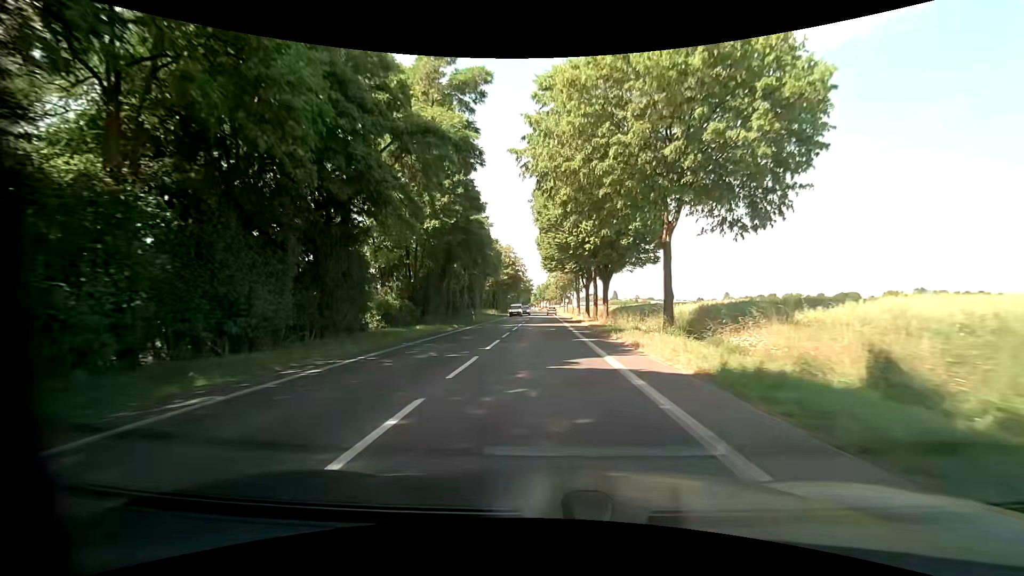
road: tertiary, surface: asphalt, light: Day
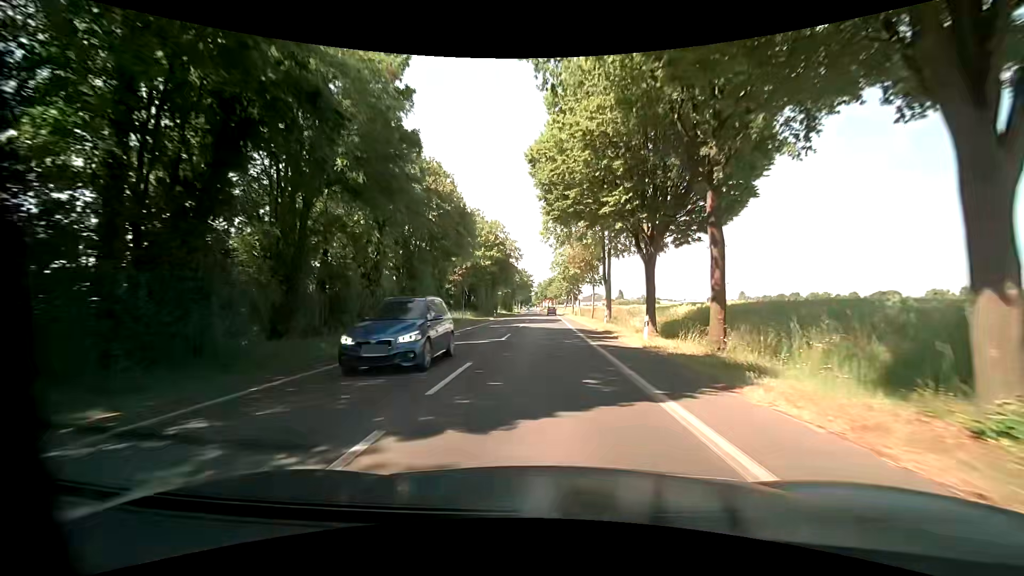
(0.0, +33.0) m; 0°
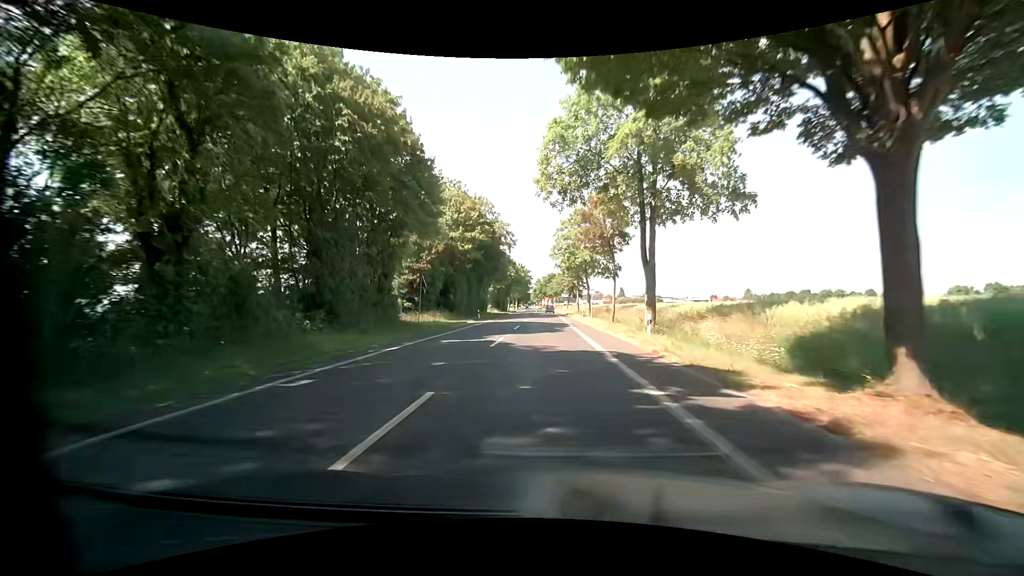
(-0.1, +16.5) m; -1°
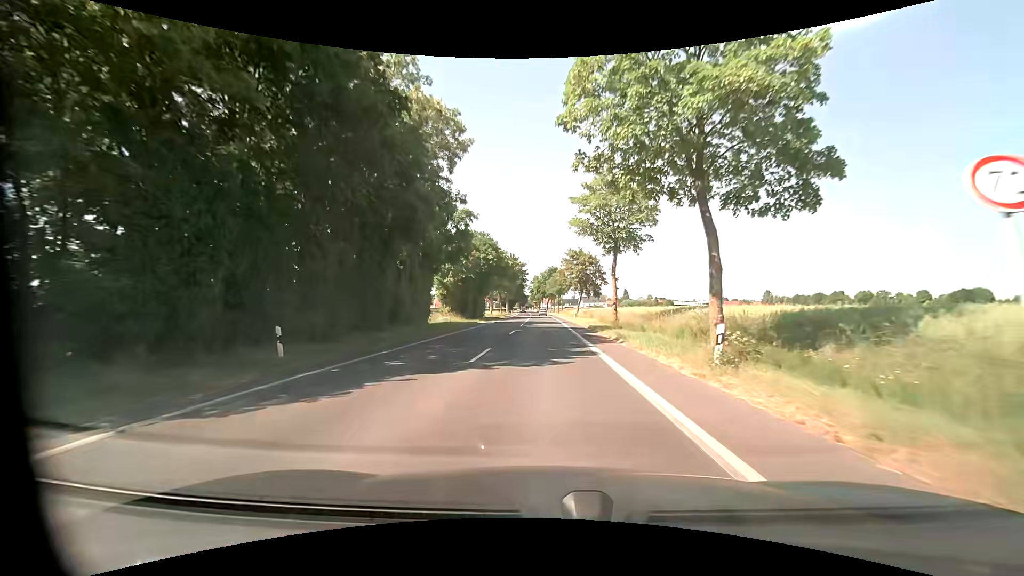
(+0.5, +41.5) m; +1°
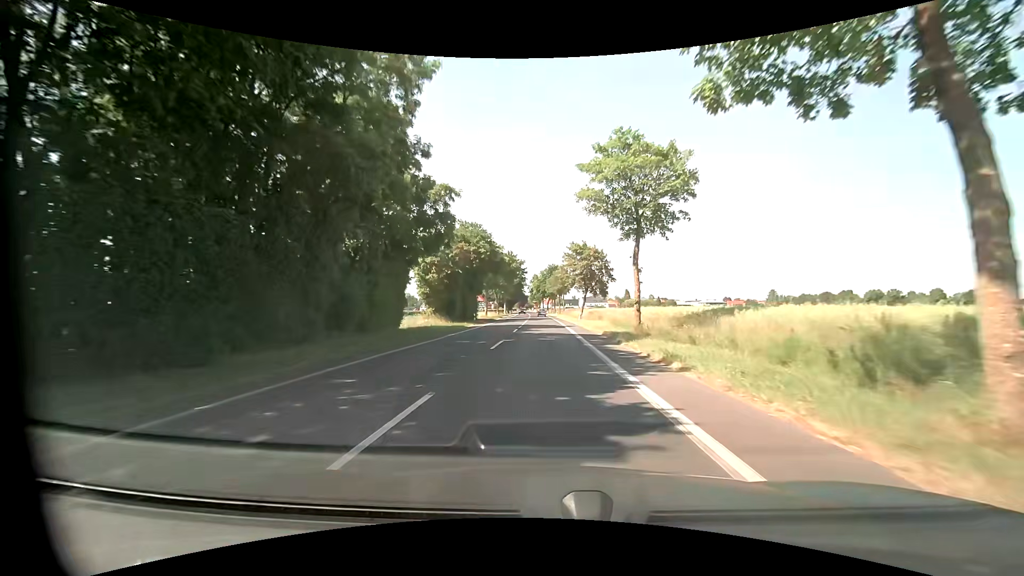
(0.0, +8.6) m; 0°
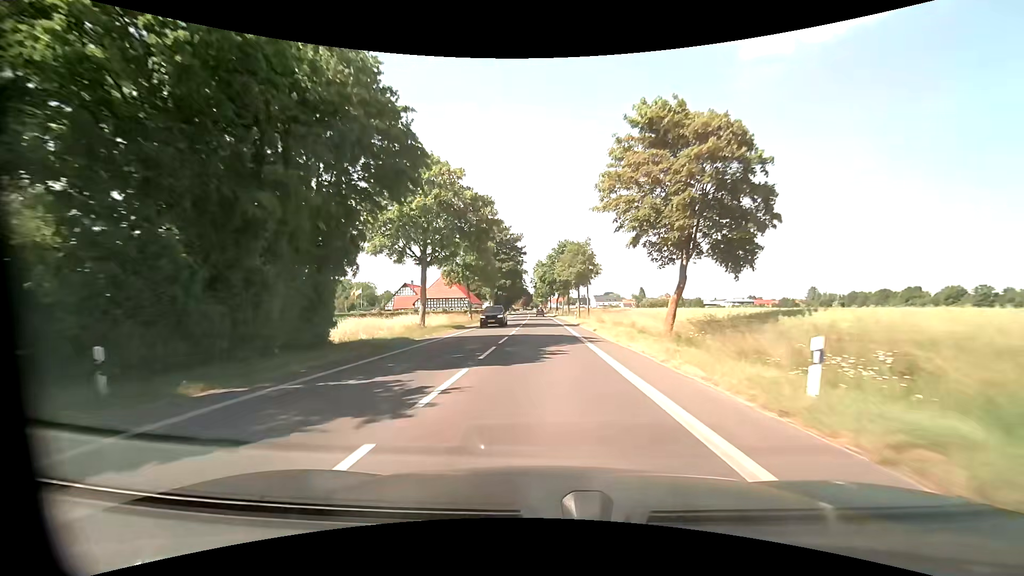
(-0.1, +47.5) m; 0°
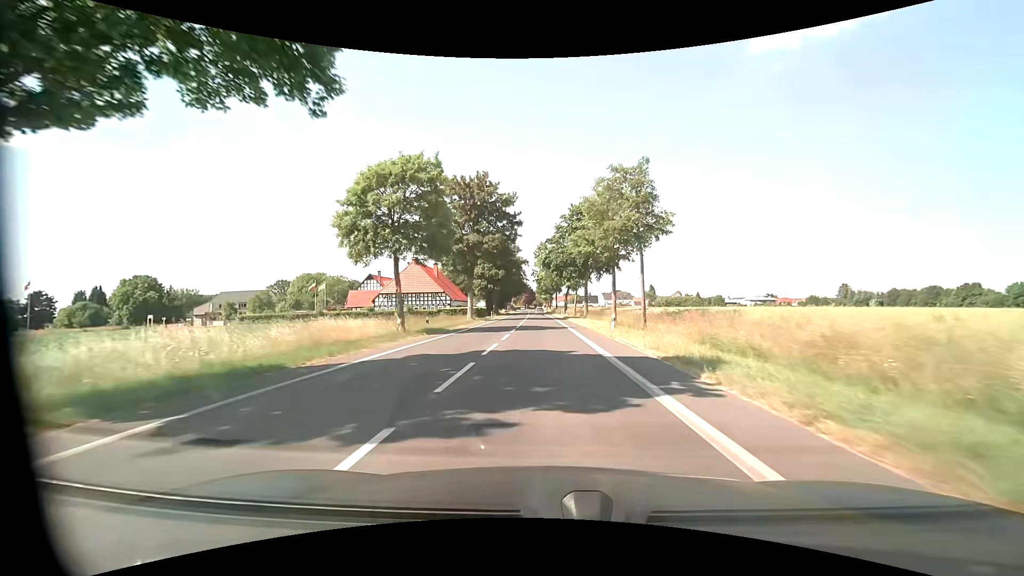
(-0.4, +30.6) m; -1°
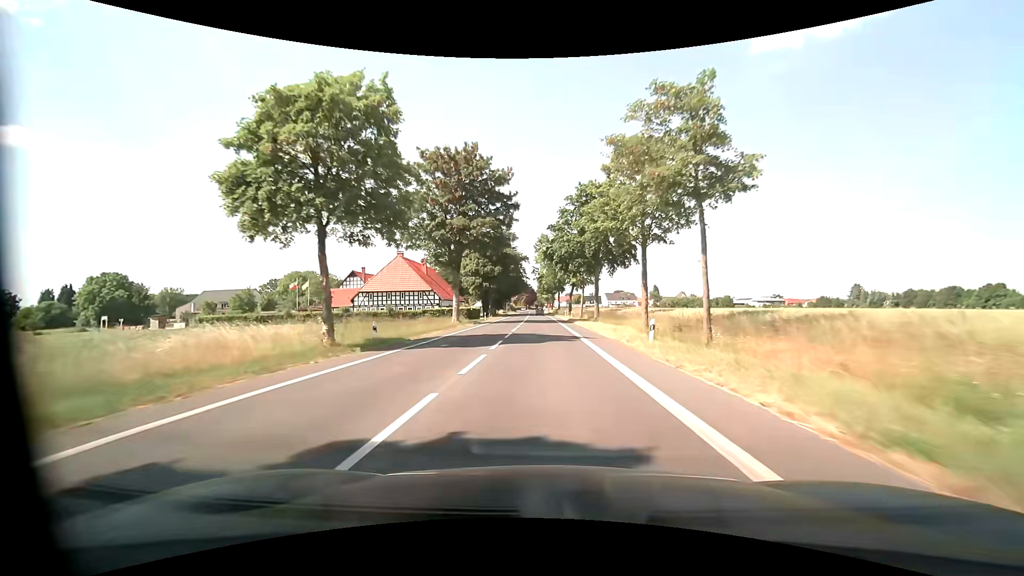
(0.0, +10.4) m; 0°
(0, +10) (0, +20) (0, +30) (0, +40) (-1, +50) (-1, +60) (-1, +70) (-1, +80) (-2, +90) (-2, +100) m
